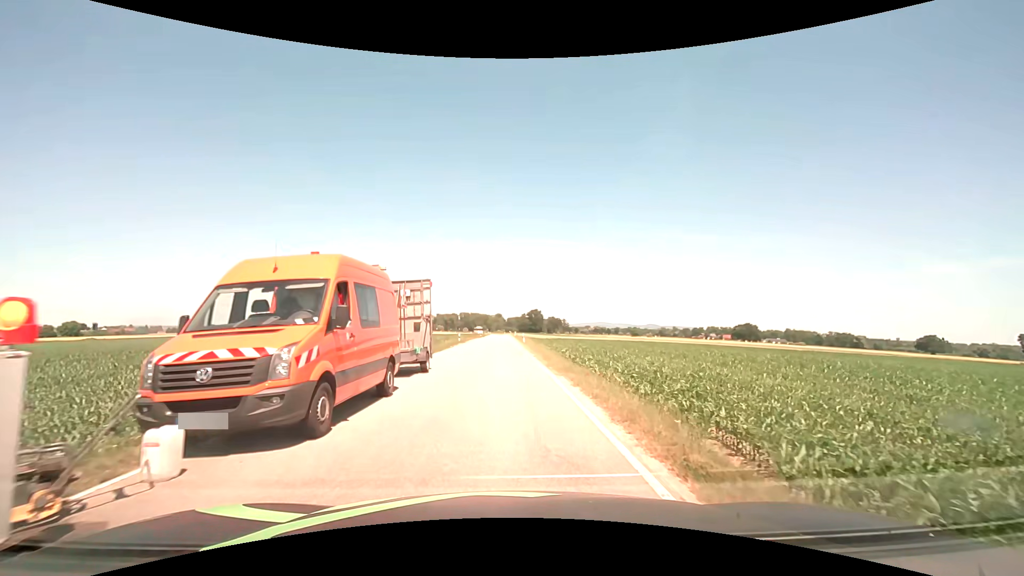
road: secondary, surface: asphalt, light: Day
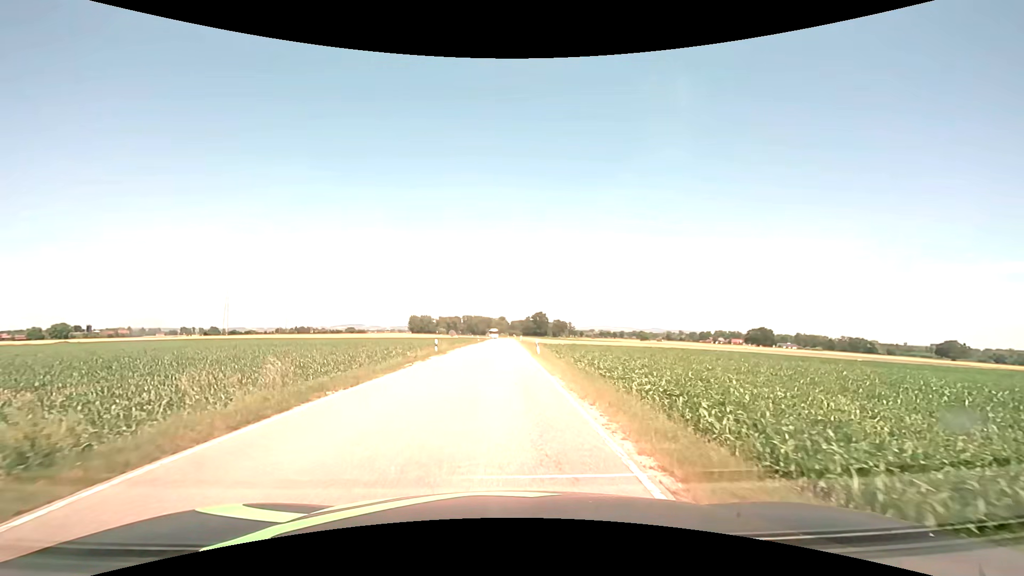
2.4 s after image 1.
(0.0, +18.7) m; 0°
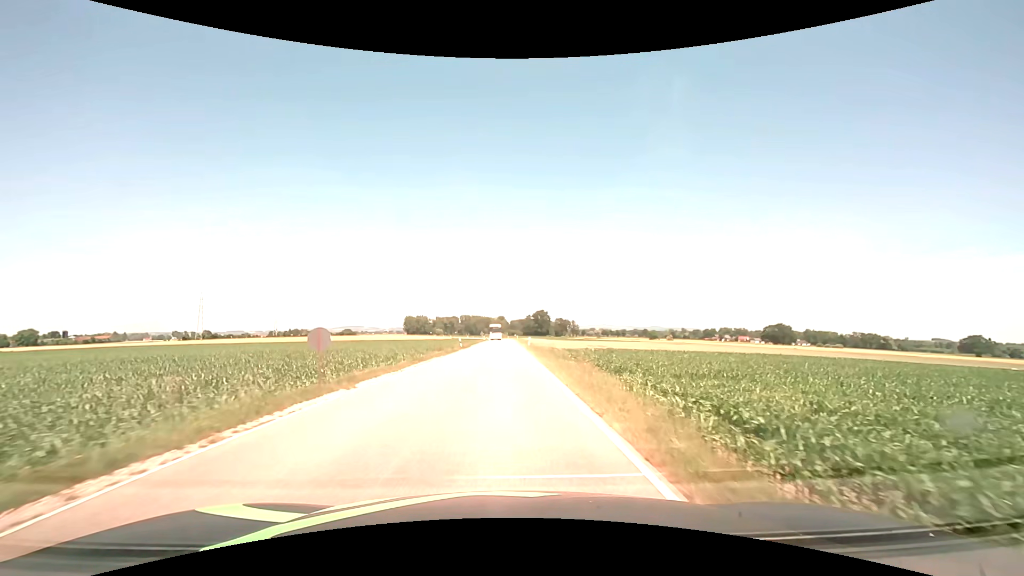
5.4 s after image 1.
(0.0, +31.6) m; 0°
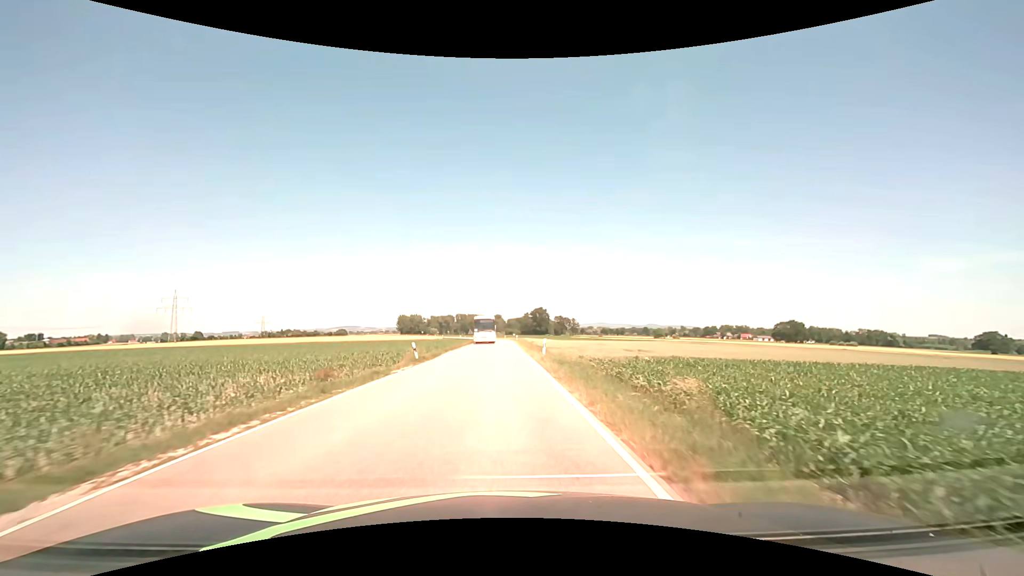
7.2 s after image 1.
(+0.1, +24.1) m; 0°
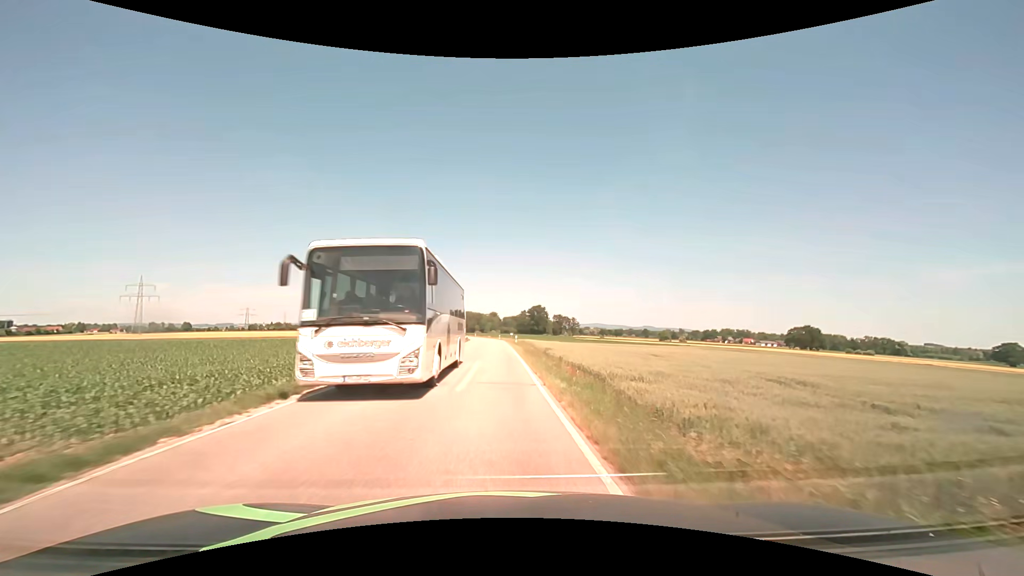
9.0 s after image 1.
(+0.2, +27.2) m; +1°
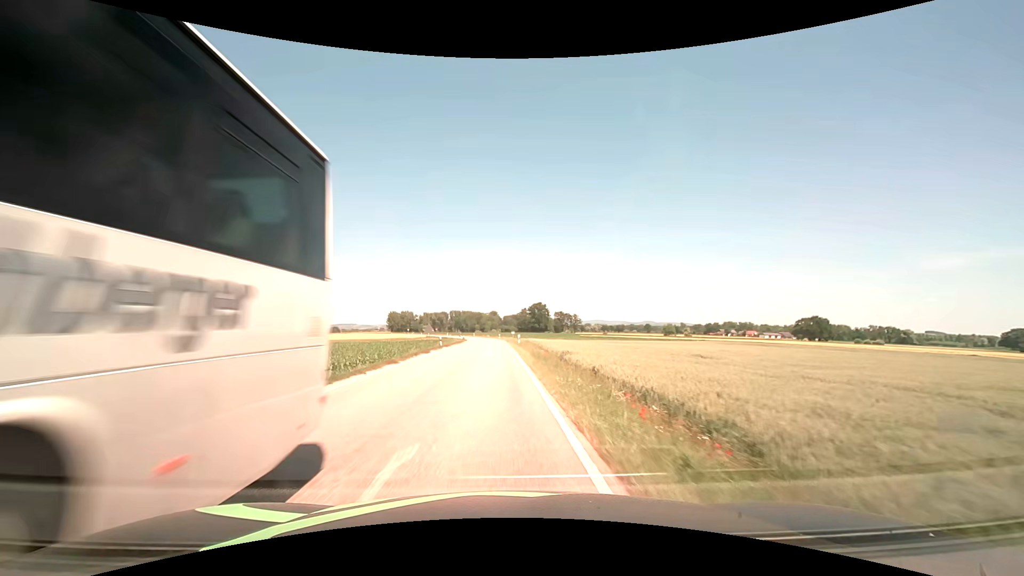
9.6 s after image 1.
(0.0, +9.8) m; 0°
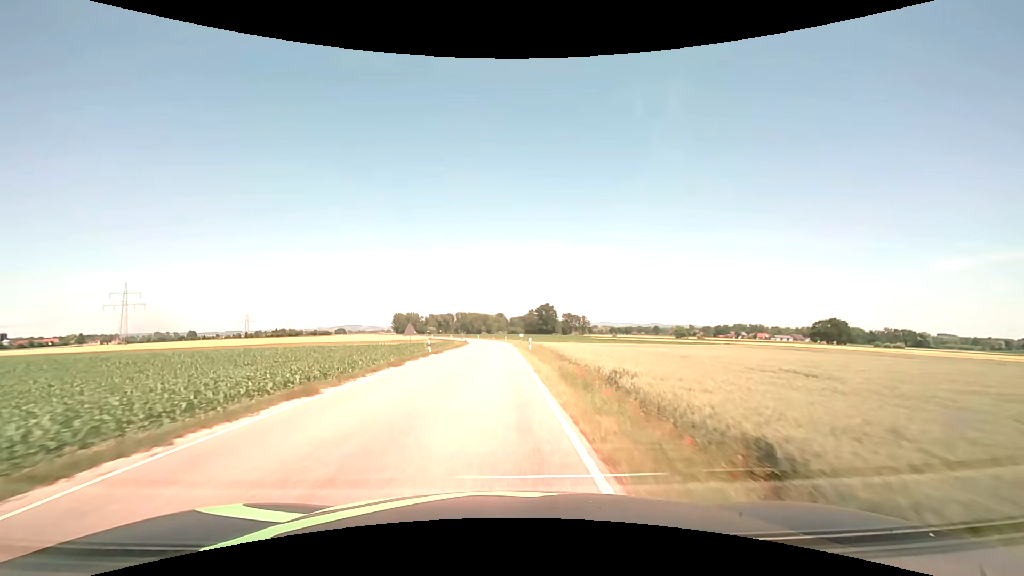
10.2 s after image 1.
(-0.1, +10.1) m; -1°
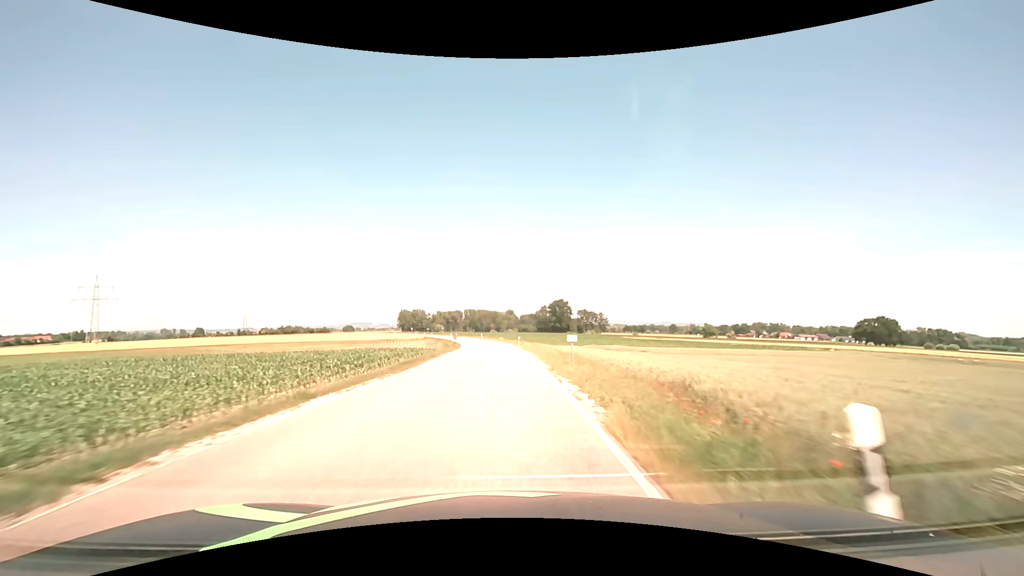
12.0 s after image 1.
(-0.4, +32.1) m; -1°
(0, +10) (0, +20) (0, +30) (0, +40) (-1, +50) (-1, +60) (-2, +70) (-3, +80) (-5, +90) (-7, +100) m
